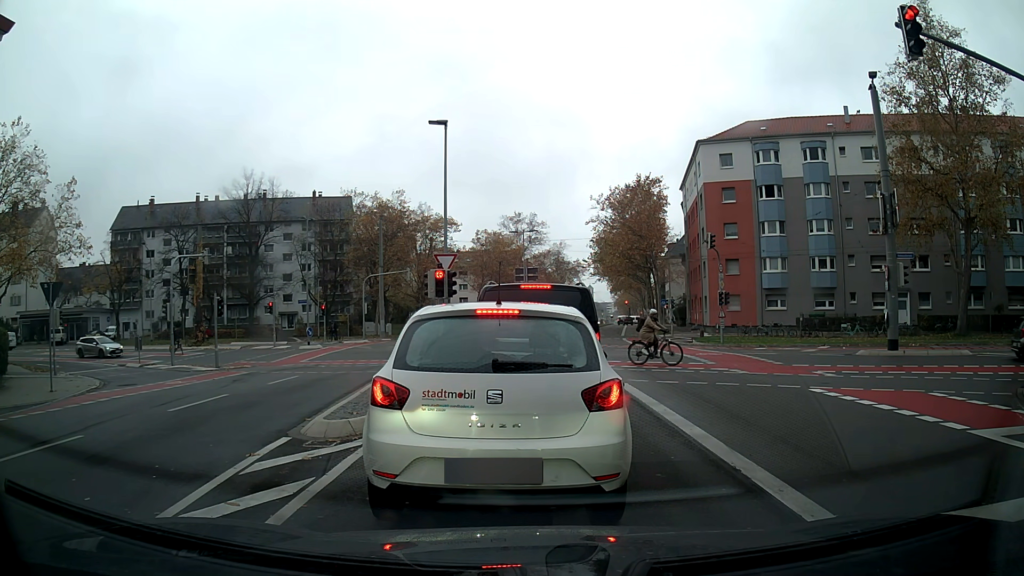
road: secondary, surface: asphalt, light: Day
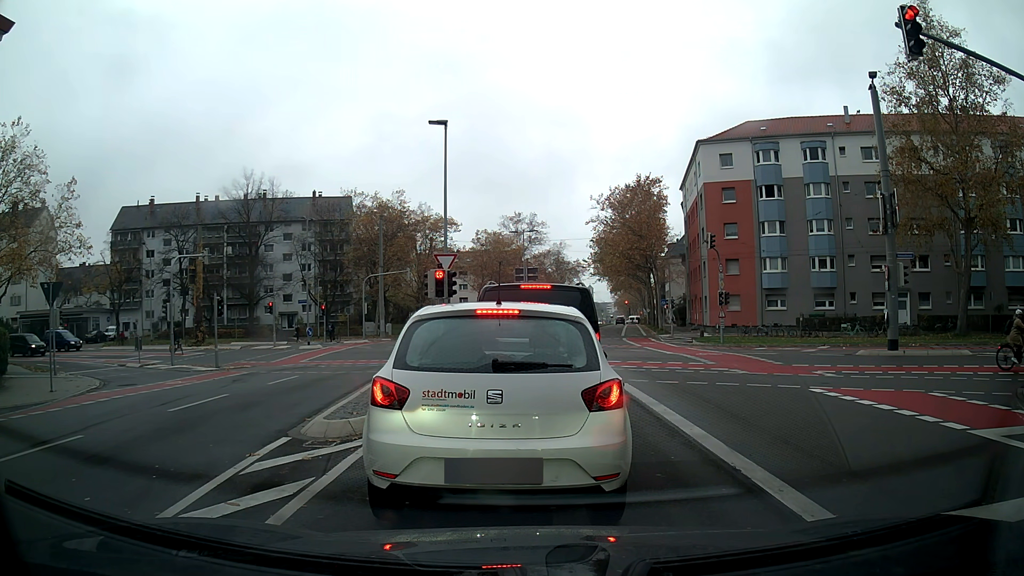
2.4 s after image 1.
(0.0, 0.0) m; 0°
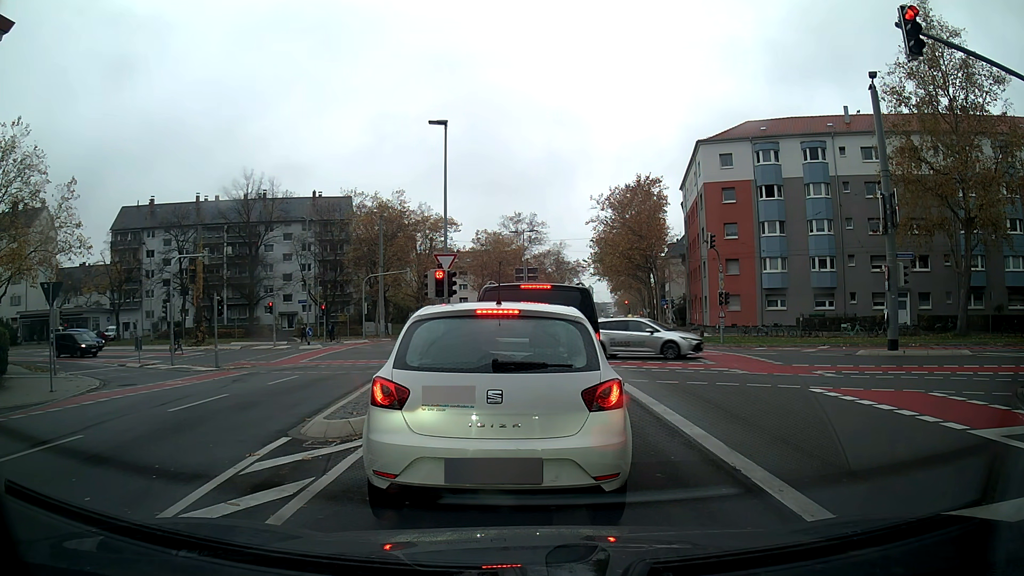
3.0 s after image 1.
(0.0, 0.0) m; 0°
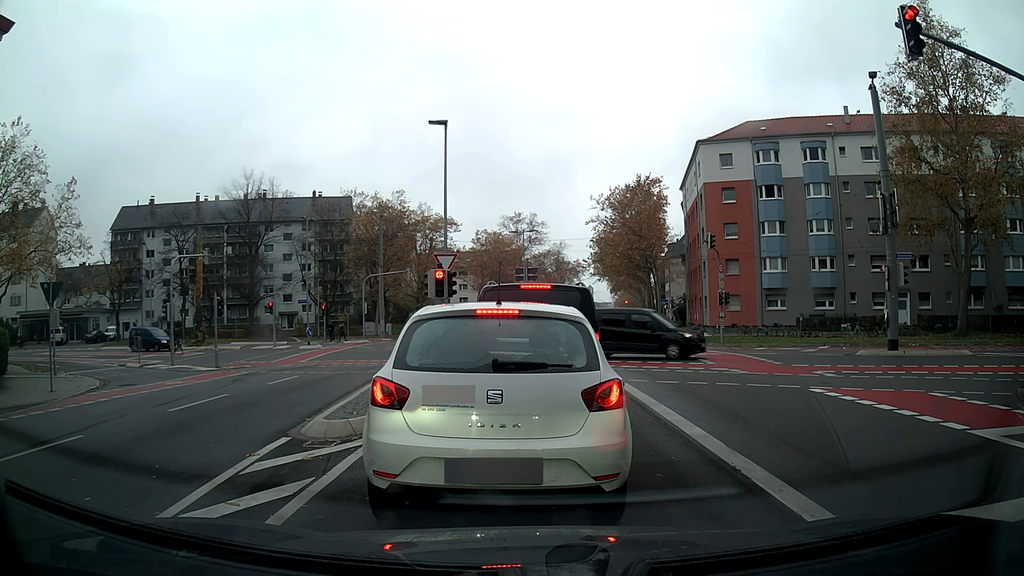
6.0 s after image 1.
(0.0, 0.0) m; 0°
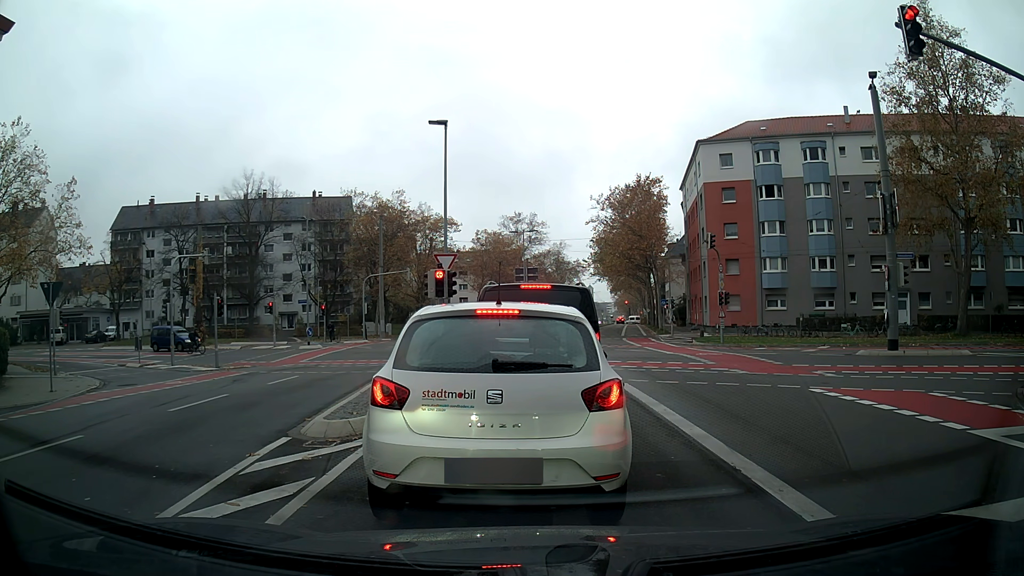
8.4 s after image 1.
(0.0, 0.0) m; 0°
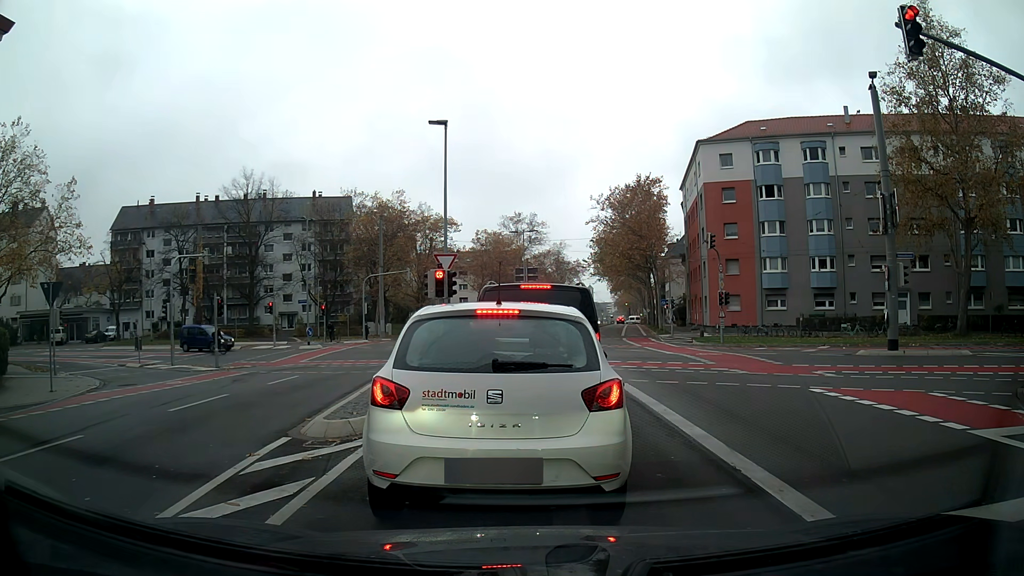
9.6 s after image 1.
(0.0, 0.0) m; 0°
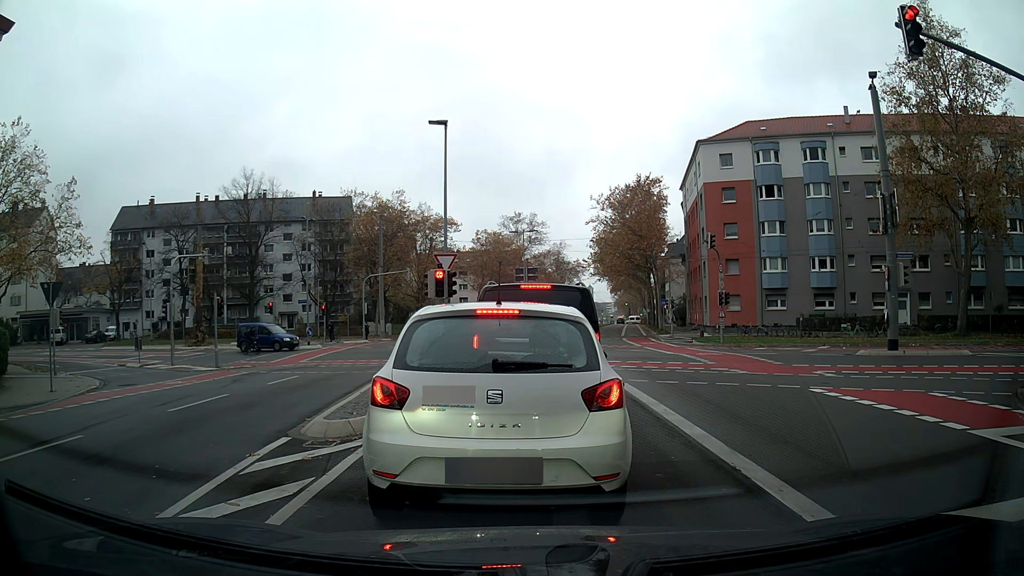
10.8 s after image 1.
(0.0, 0.0) m; 0°
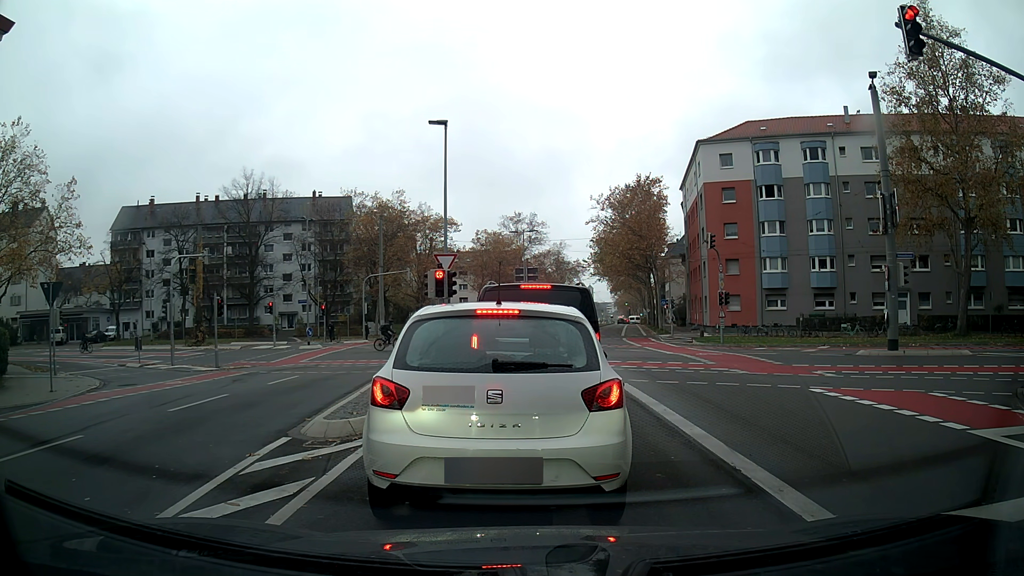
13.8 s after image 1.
(0.0, 0.0) m; 0°
